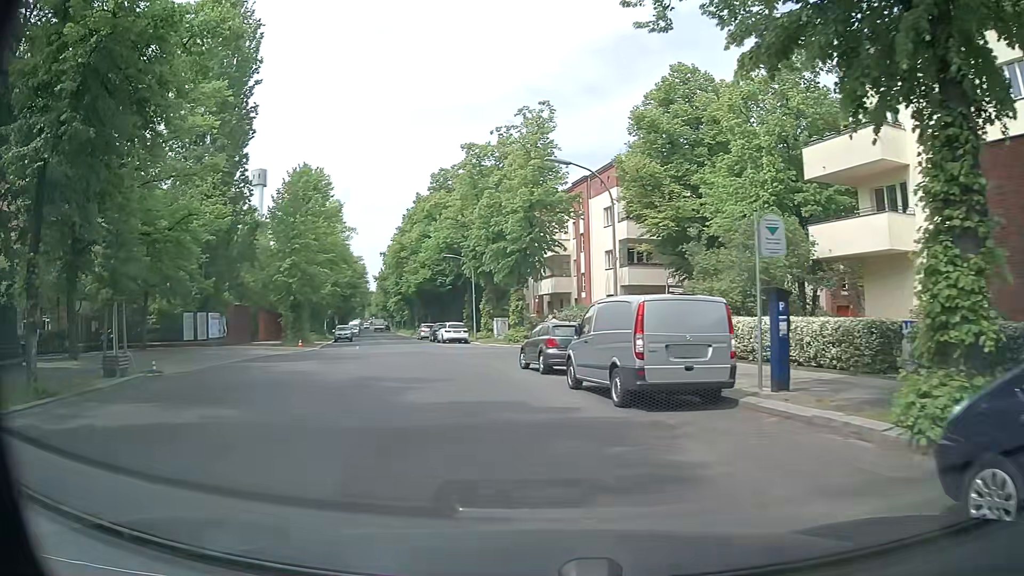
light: Day
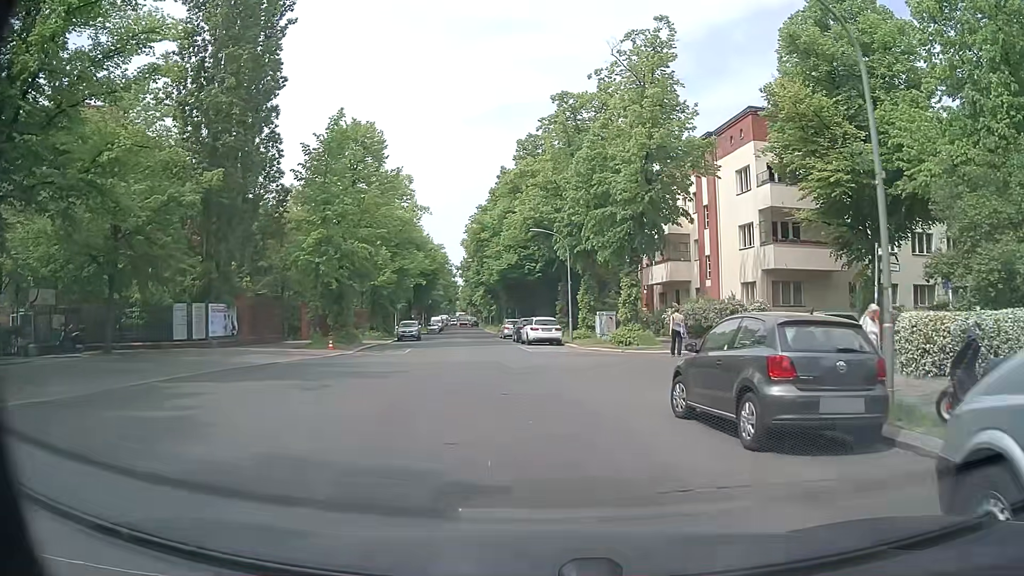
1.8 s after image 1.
(-0.9, +11.5) m; -7°
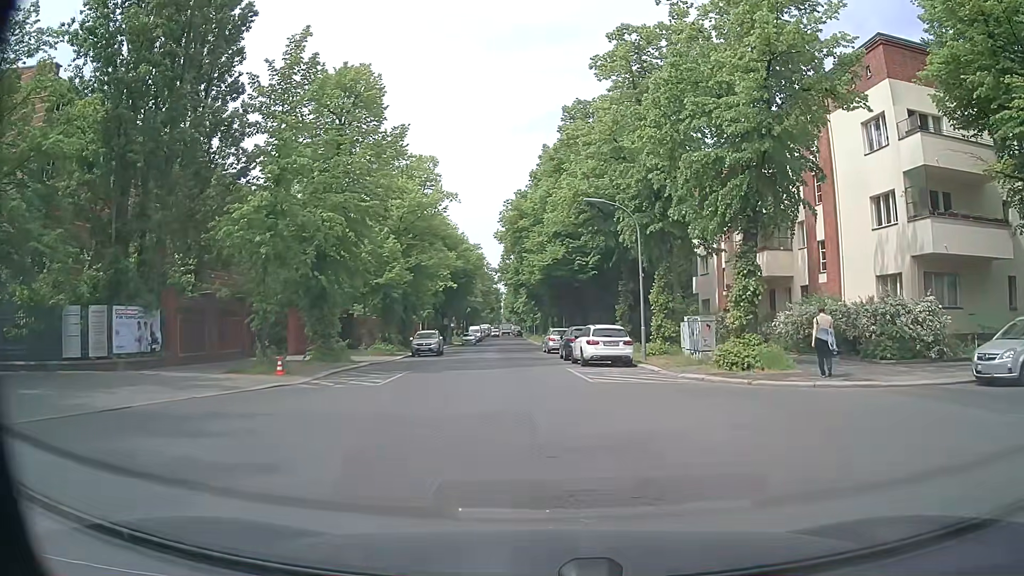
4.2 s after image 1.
(-0.4, +11.3) m; -5°
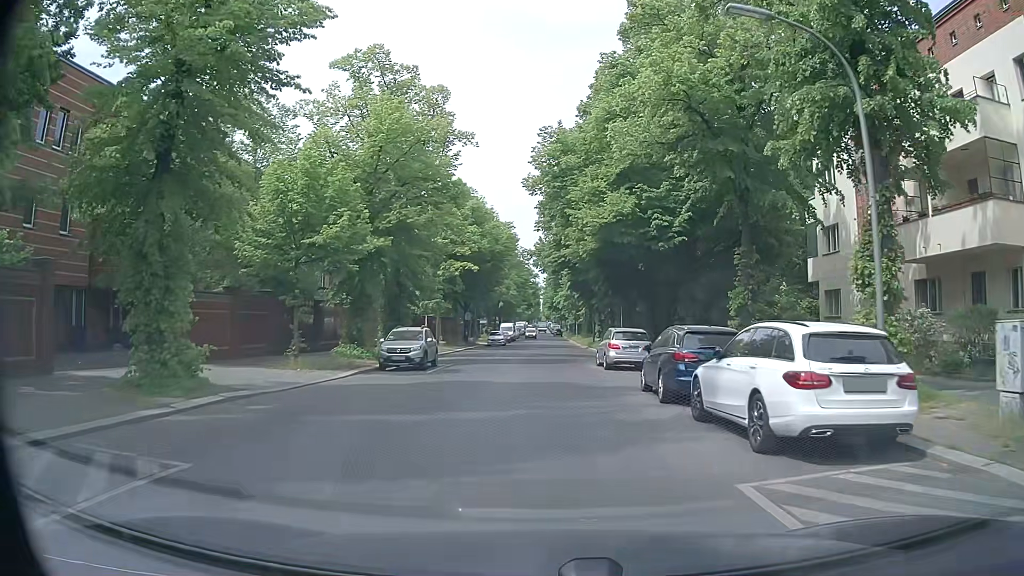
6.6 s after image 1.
(-0.4, +16.9) m; -2°
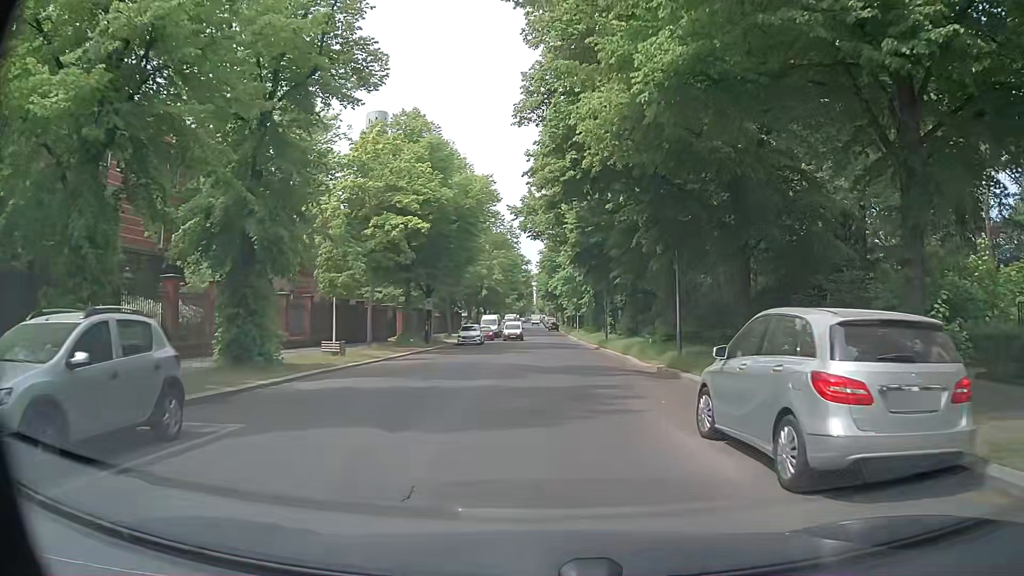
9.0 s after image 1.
(0.0, +19.6) m; -1°
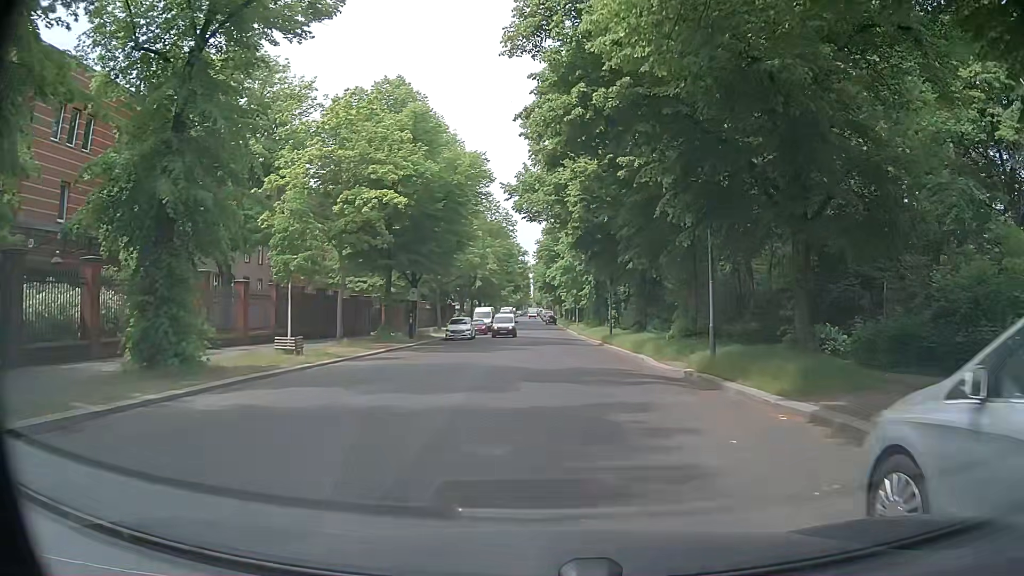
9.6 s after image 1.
(+0.1, +4.7) m; +2°
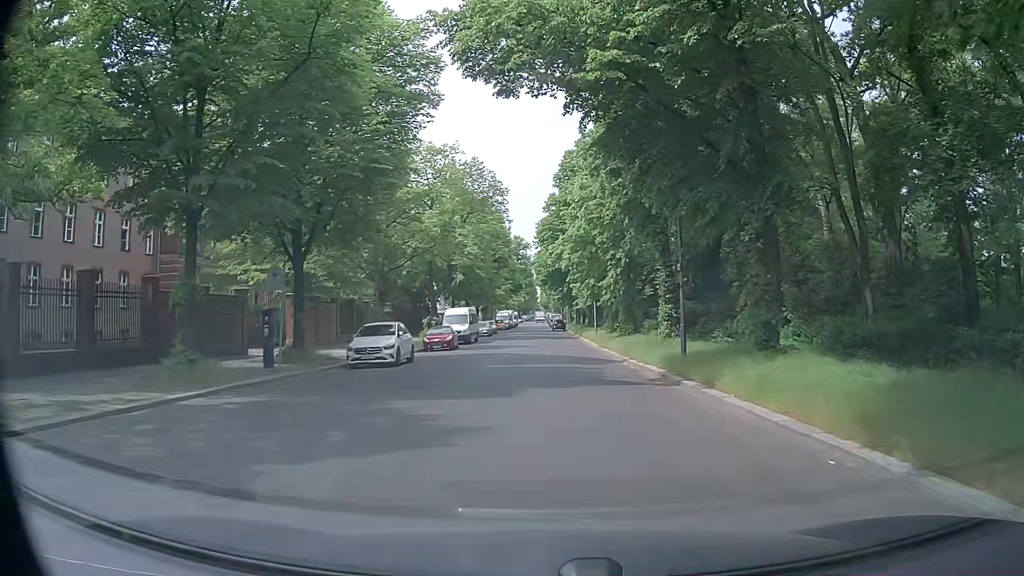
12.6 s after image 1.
(+0.2, +22.8) m; -2°
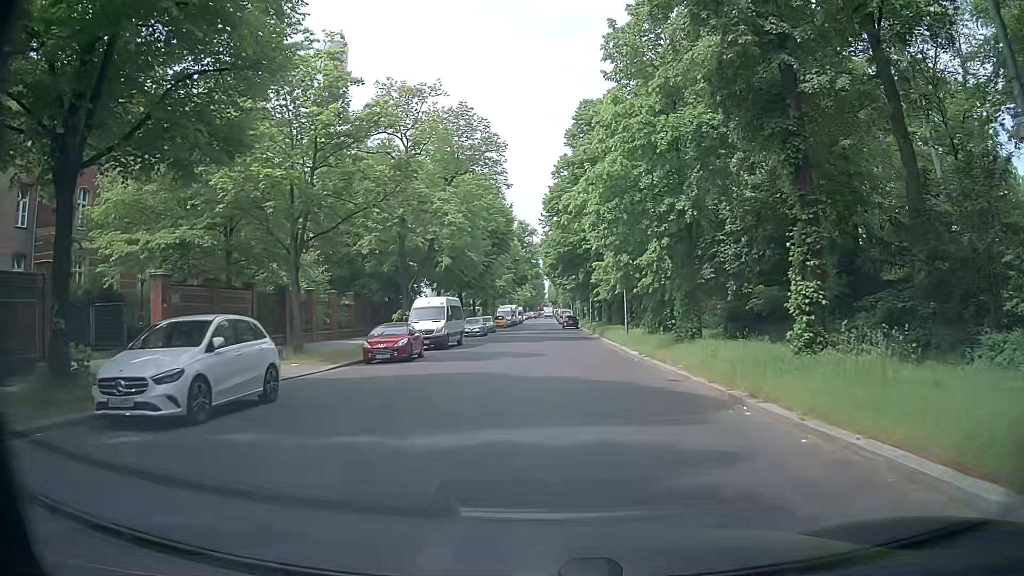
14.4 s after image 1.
(0.0, +14.5) m; 0°
(0, +10) (0, +20) (0, +30) (0, +40) (0, +50) (0, +60) (0, +70) (0, +80) (0, +90) (0, +100) m
